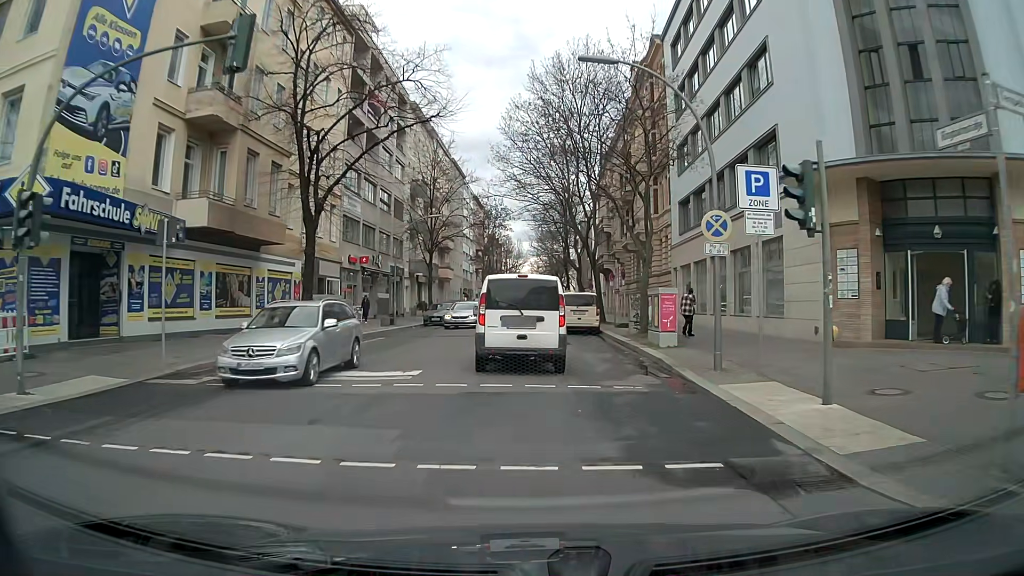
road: residential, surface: asphalt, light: Day
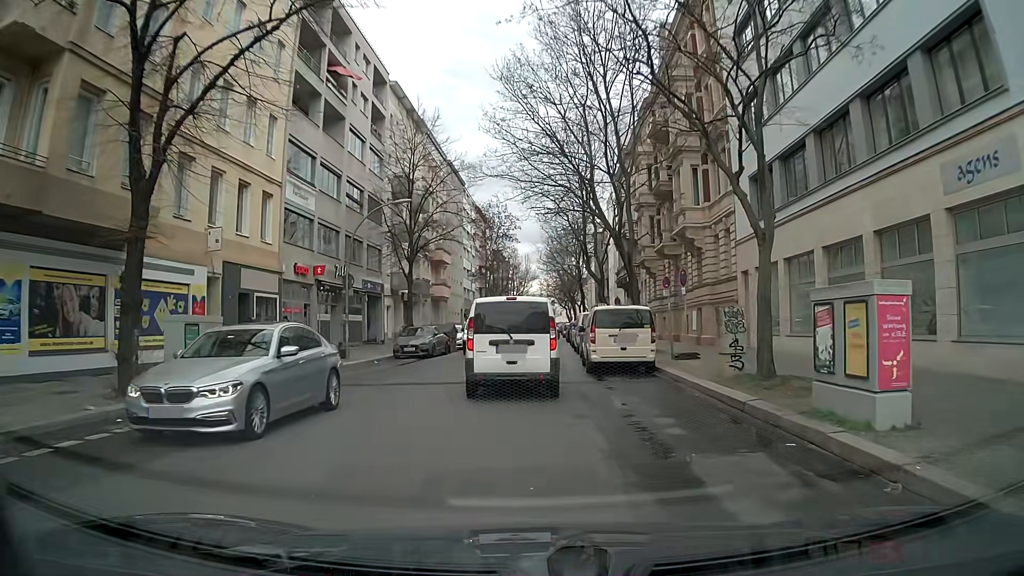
(-0.3, +11.6) m; 0°
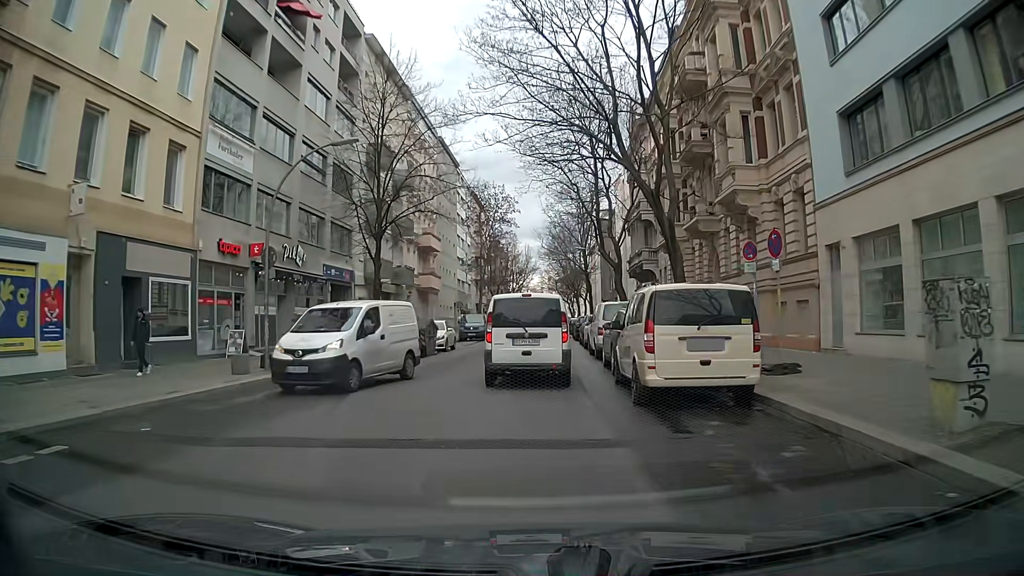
(-0.3, +8.6) m; -1°
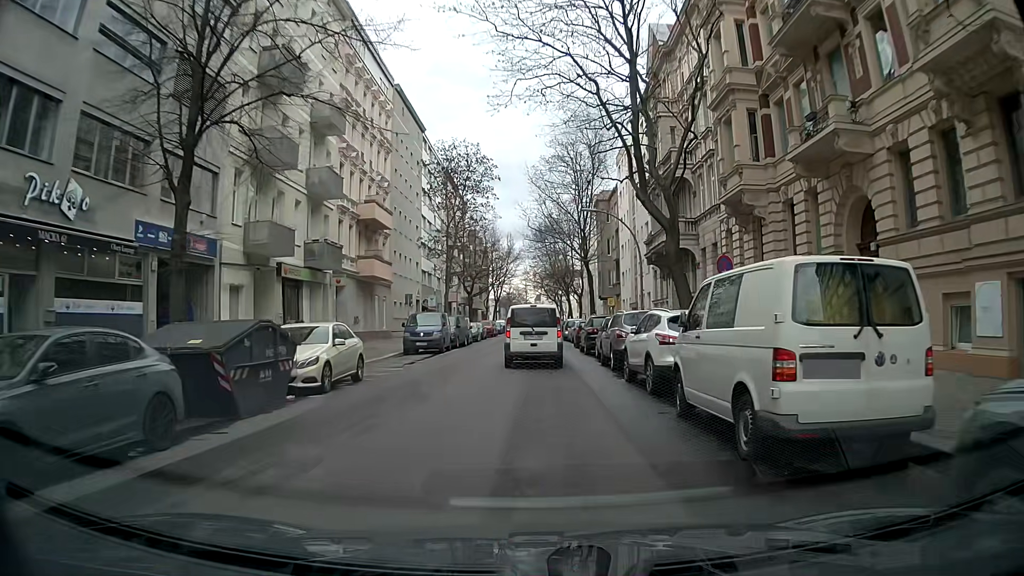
(-0.1, +17.2) m; 0°
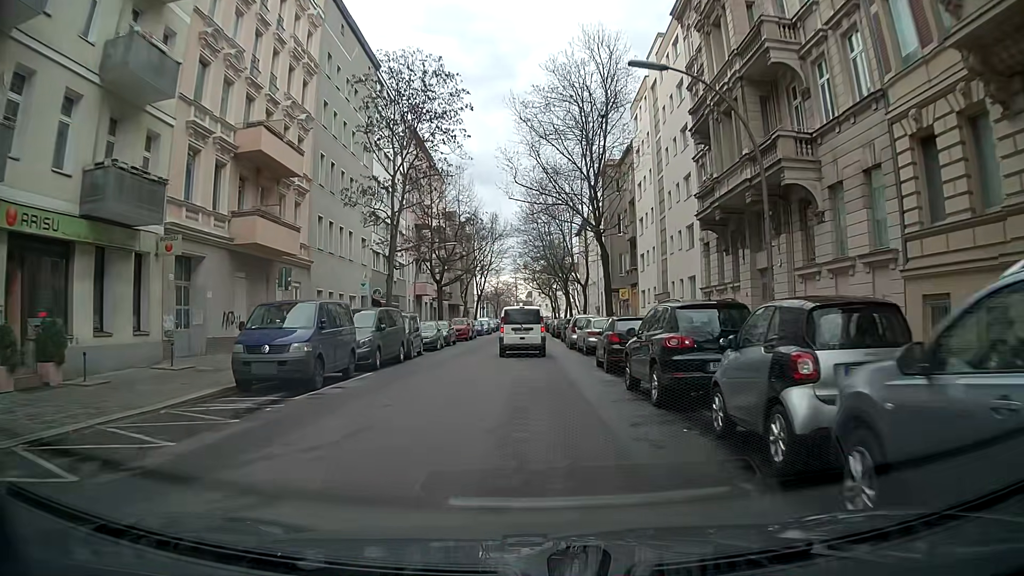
(+0.3, +17.8) m; +1°
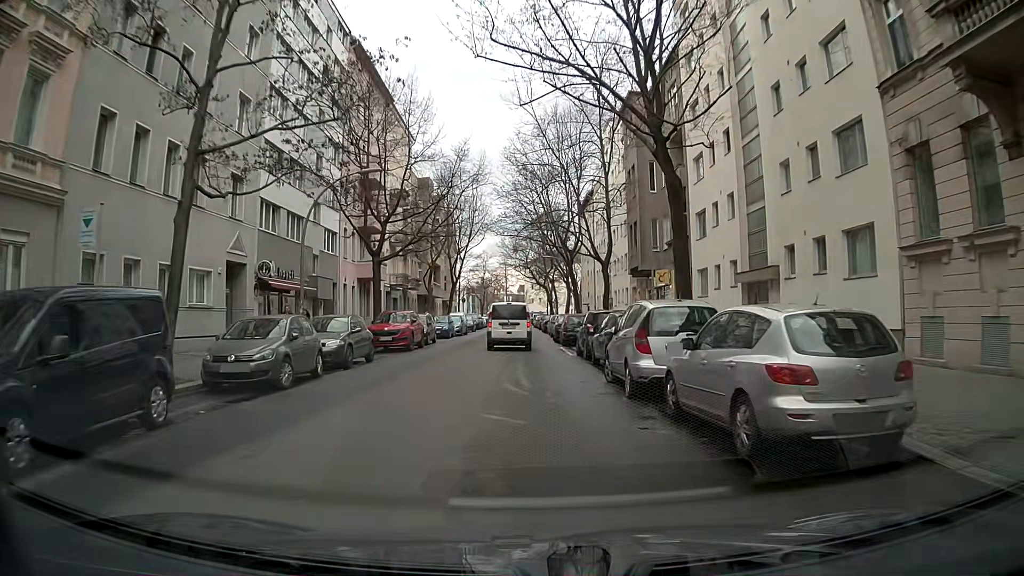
(0.0, +20.4) m; -2°
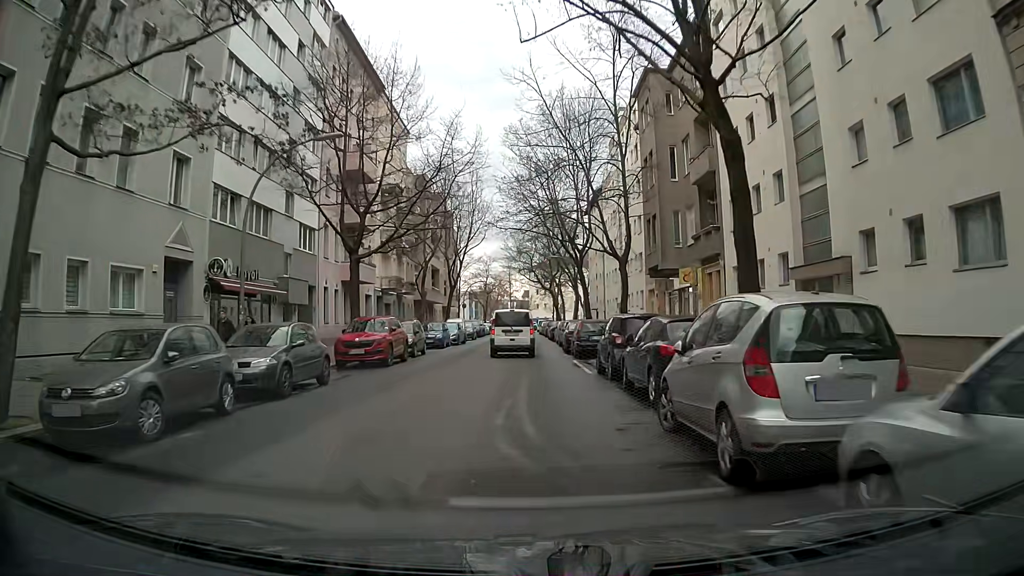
(+0.2, +5.3) m; +2°
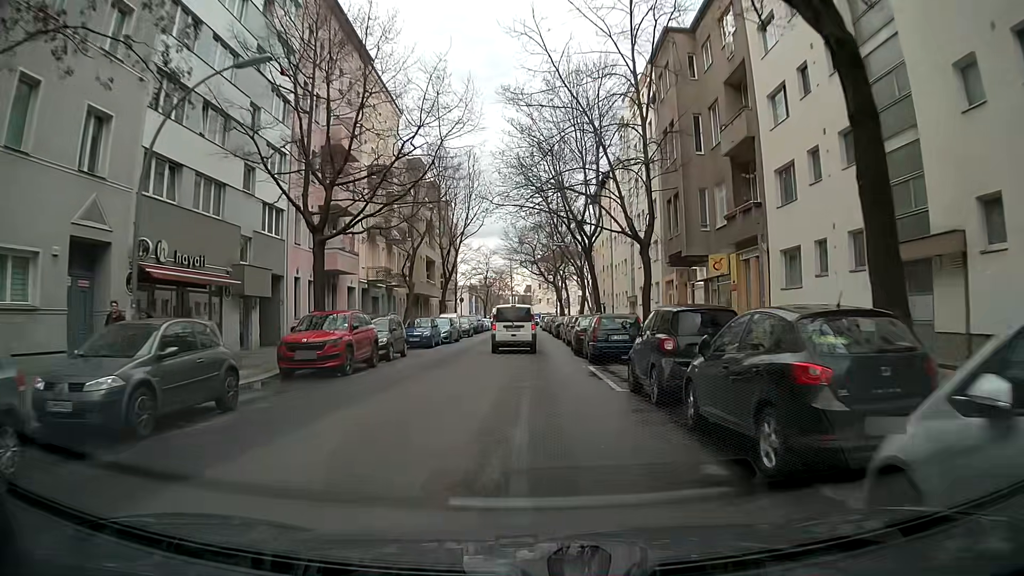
(0.0, +5.4) m; +1°
(0, +10) (0, +20) (0, +30) (0, +40) (0, +50) (-1, +60) (-1, +70) (-1, +80) (-1, +90) (-1, +100) m
